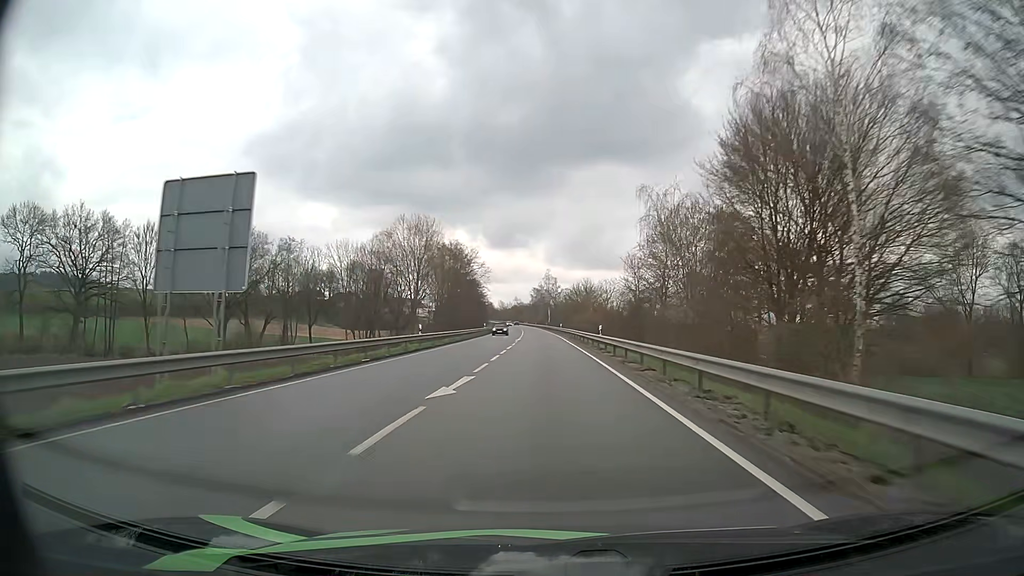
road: primary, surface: asphalt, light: Day
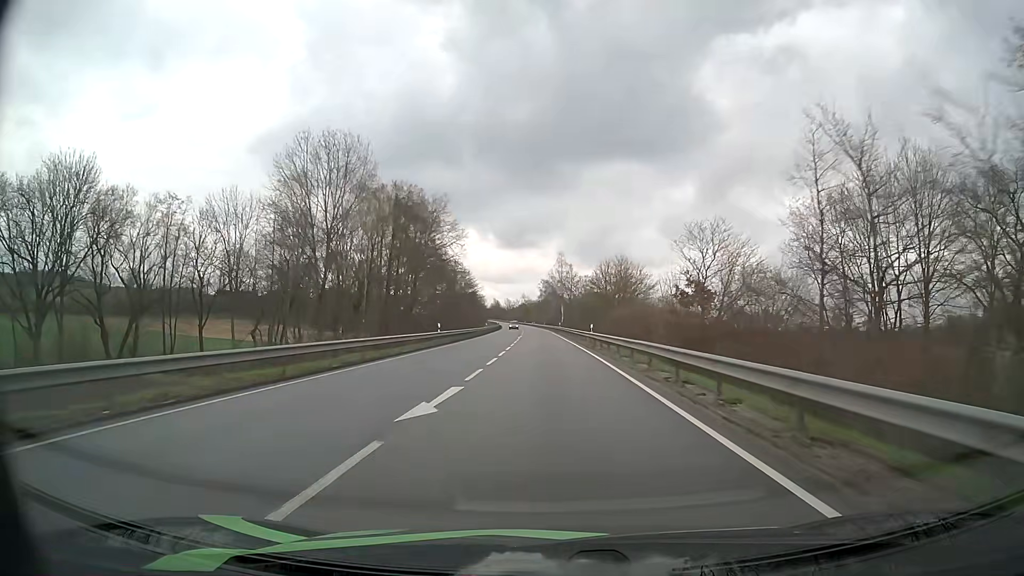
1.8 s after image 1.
(-0.4, +45.5) m; -1°
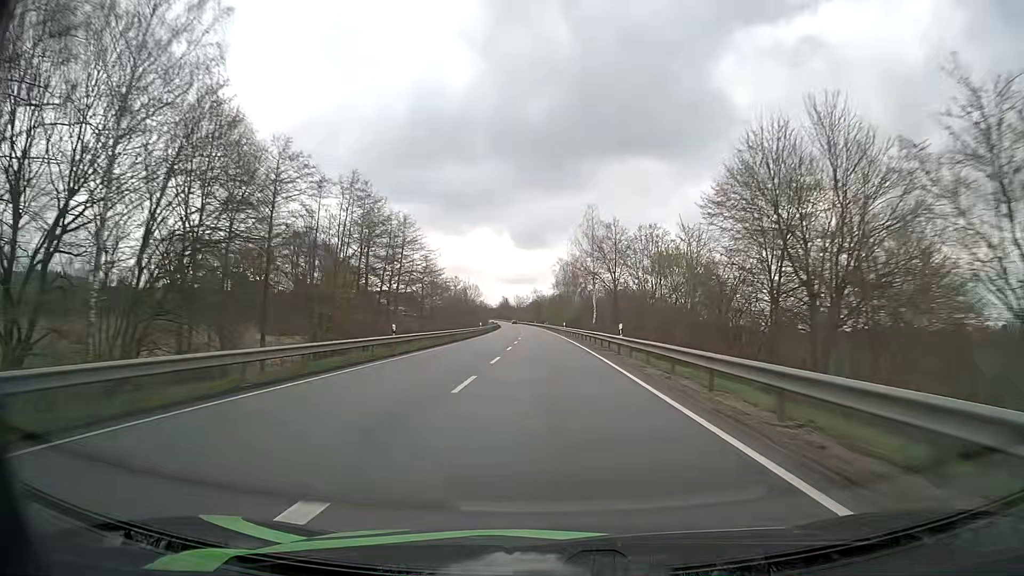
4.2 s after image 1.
(-0.7, +63.4) m; -1°
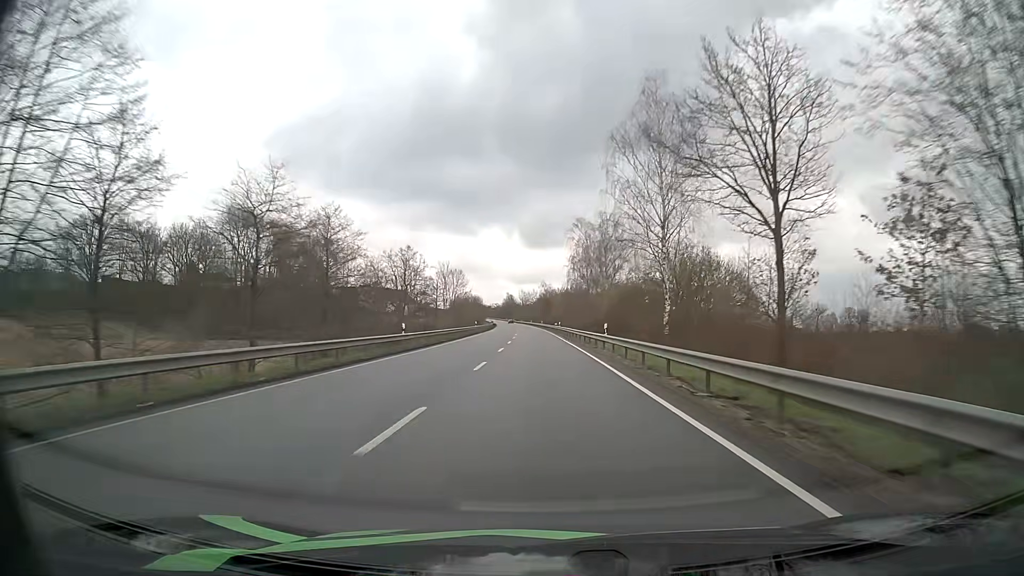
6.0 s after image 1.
(-0.4, +48.6) m; -1°
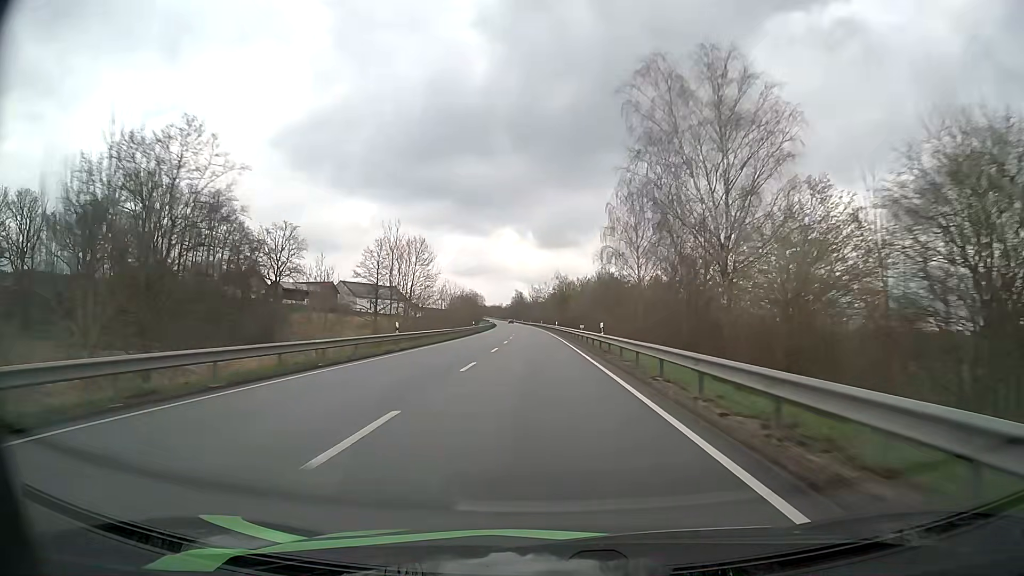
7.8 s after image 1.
(-0.5, +49.1) m; -1°
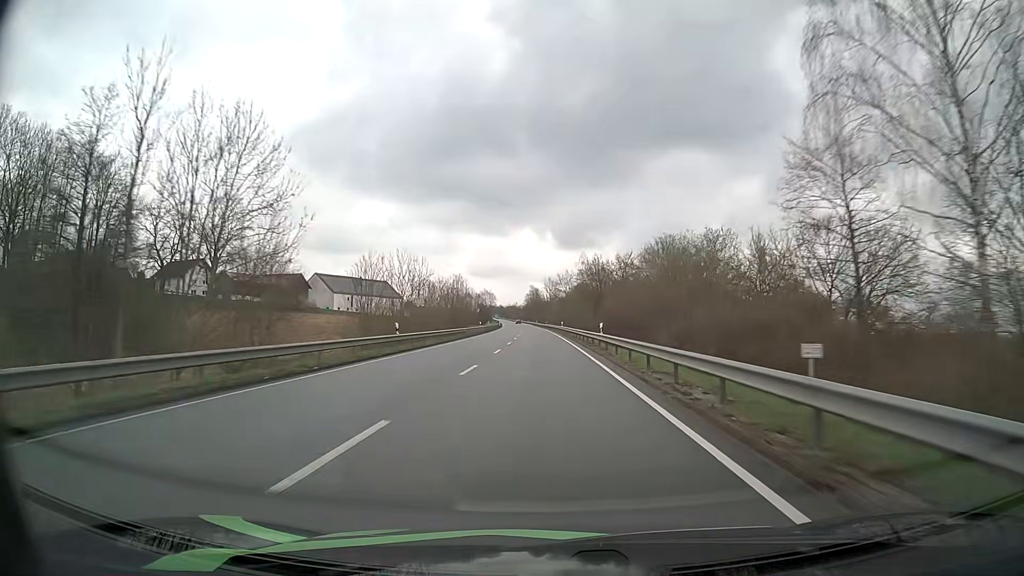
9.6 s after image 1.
(-0.7, +49.4) m; -2°
(0, +10) (0, +20) (0, +30) (0, +40) (-1, +50) (-1, +60) (-1, +70) (-2, +80) (-2, +90) (-2, +100) m
